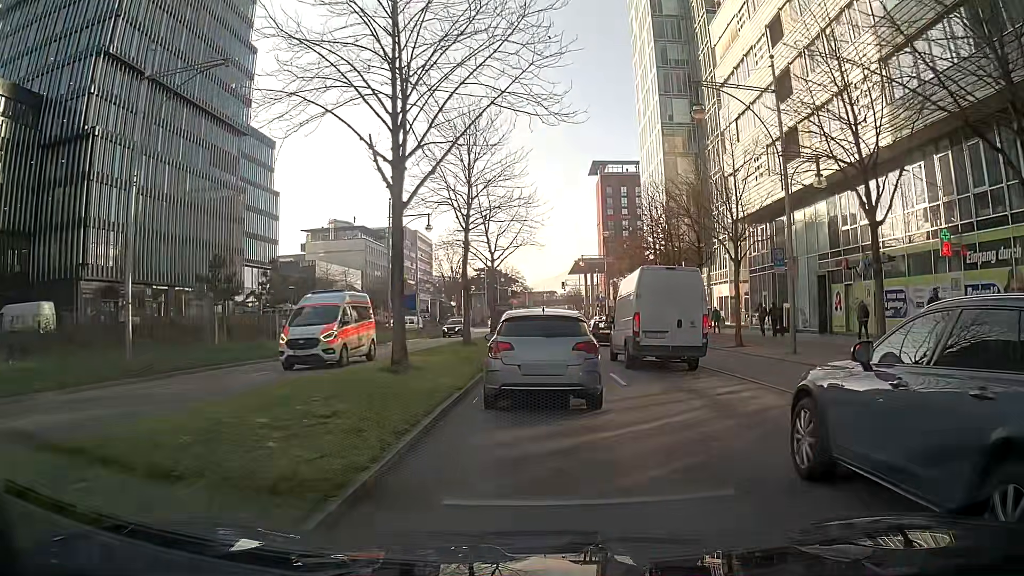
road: primary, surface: asphalt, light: Day
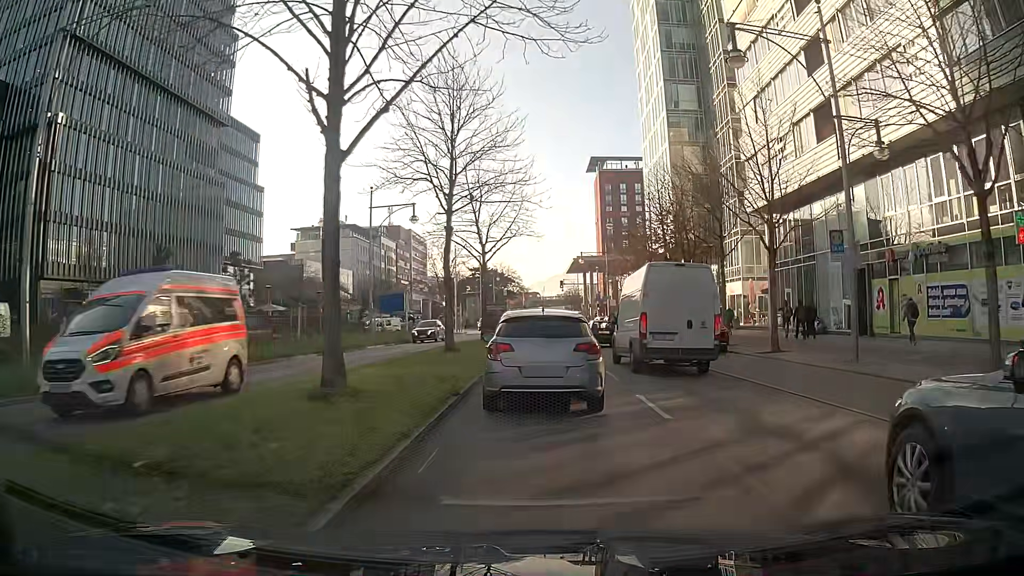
(0.0, +4.9) m; 0°
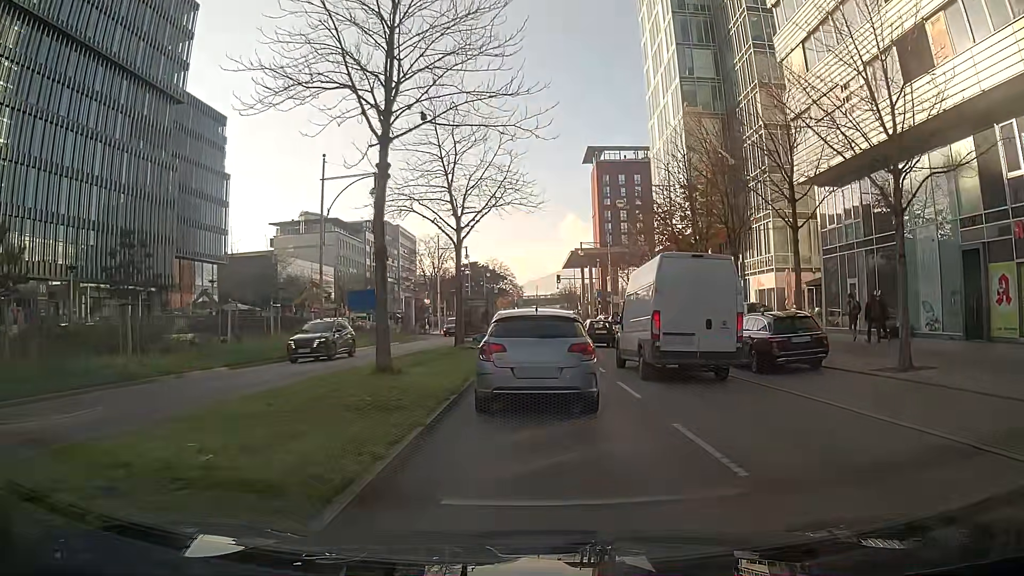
(0.0, +9.5) m; +1°
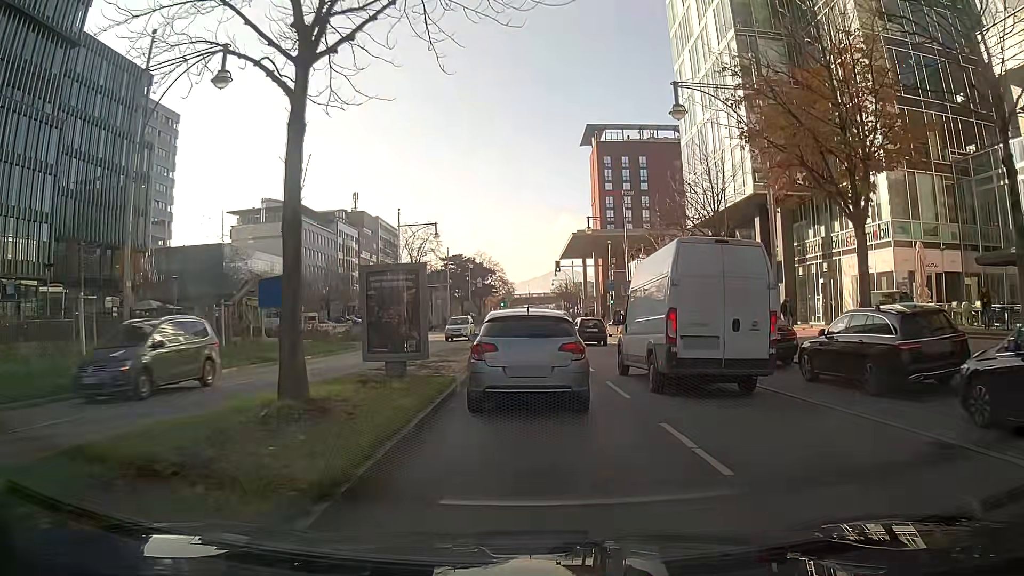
(-0.2, +18.0) m; 0°
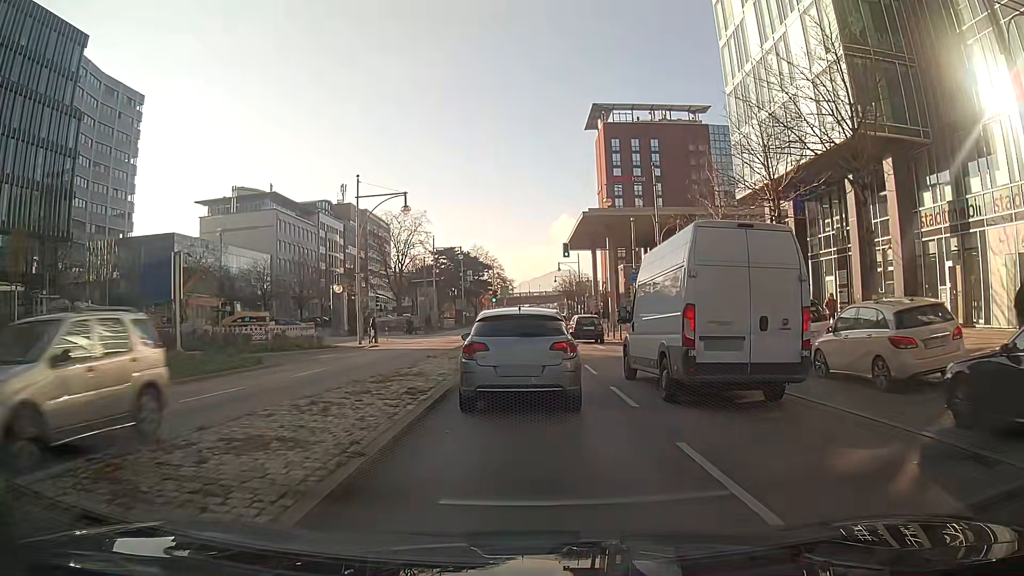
(+0.1, +13.5) m; 0°
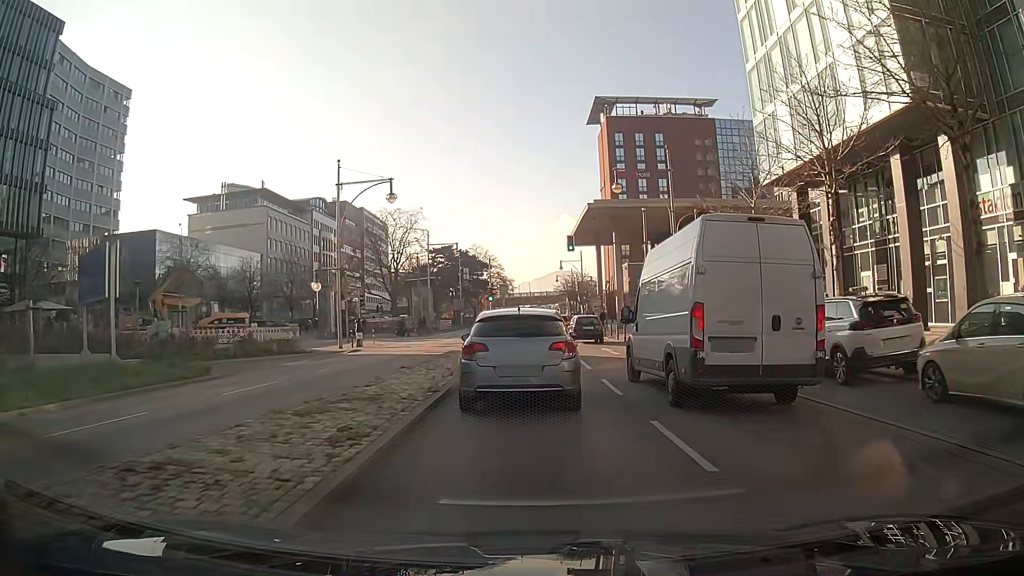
(0.0, +4.5) m; 0°
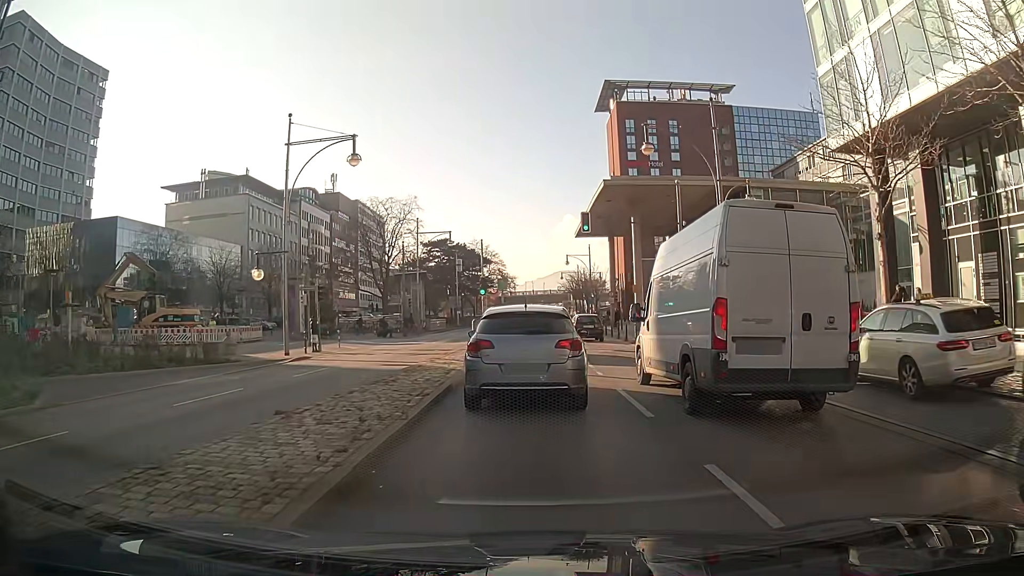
(0.0, +8.8) m; 0°
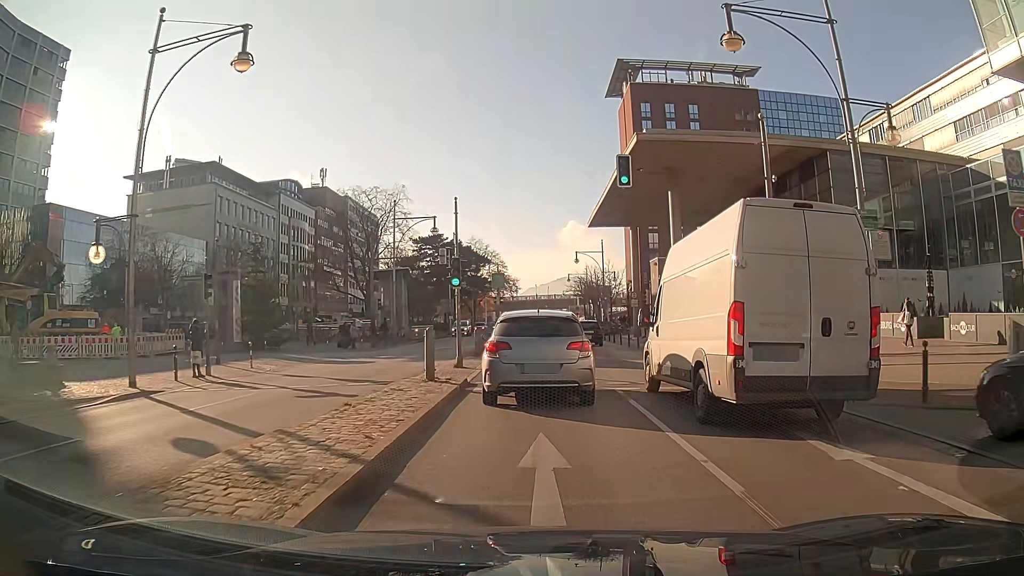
(-0.1, +12.2) m; -1°
(0, +10) (0, +20) (0, +30) (0, +40) (0, +50) (0, +60) (0, +70) (0, +80) (0, +90) (+1, +100) m
